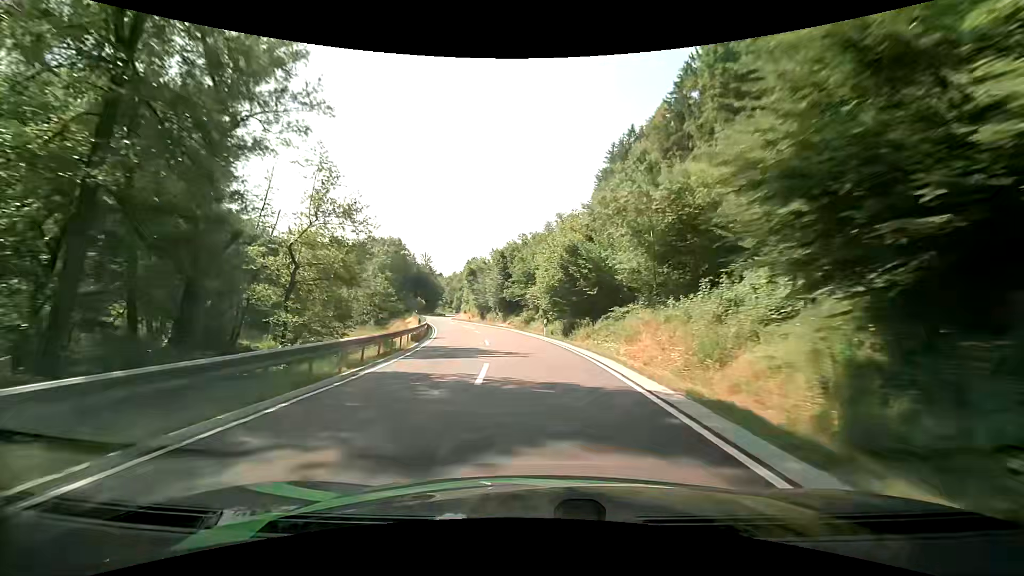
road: secondary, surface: asphalt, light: Day
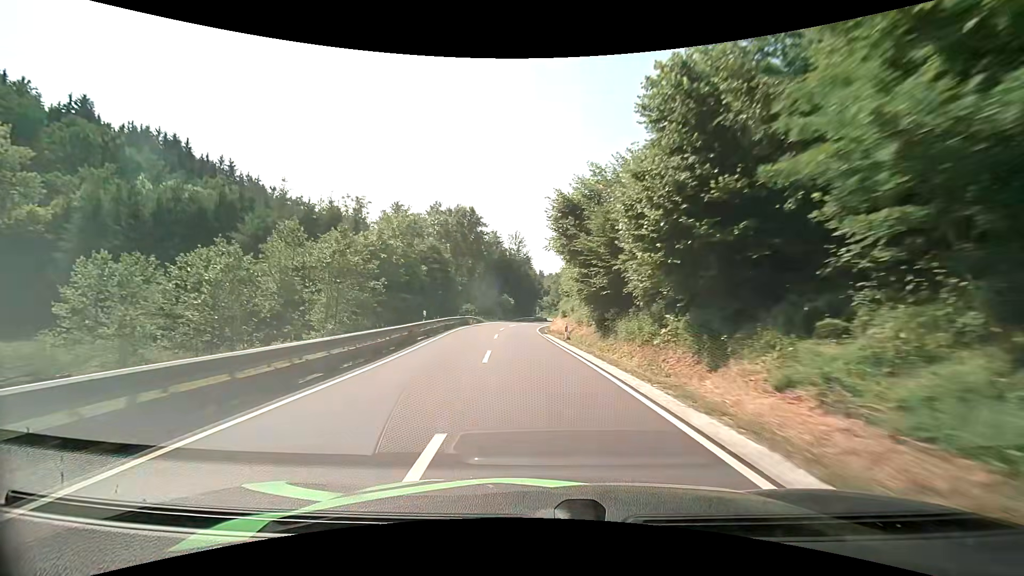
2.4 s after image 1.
(-4.7, +44.1) m; -13°
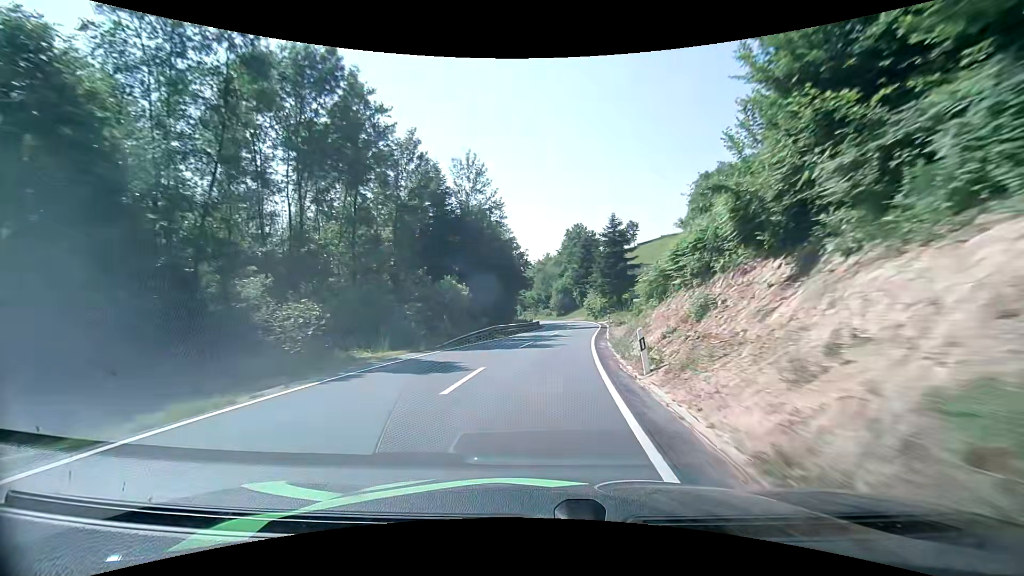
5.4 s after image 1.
(-1.2, +53.3) m; +2°
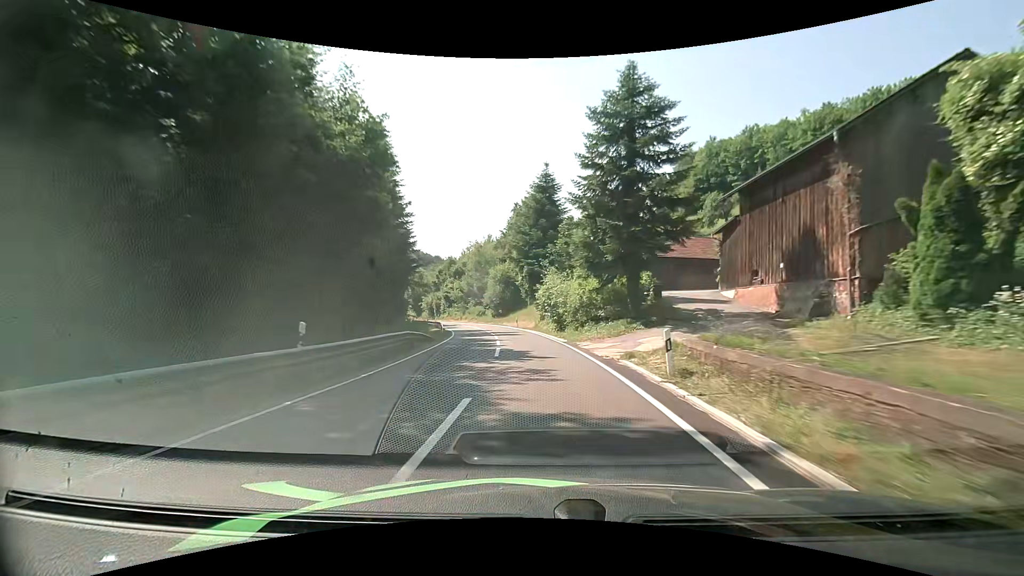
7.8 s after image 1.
(+2.7, +40.1) m; +6°
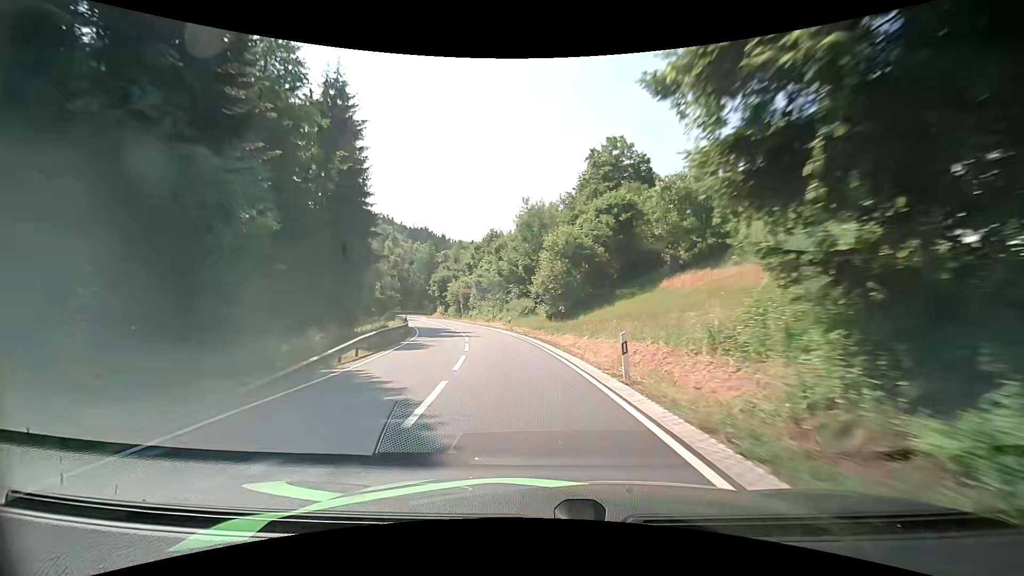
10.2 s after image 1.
(-2.3, +40.2) m; -7°
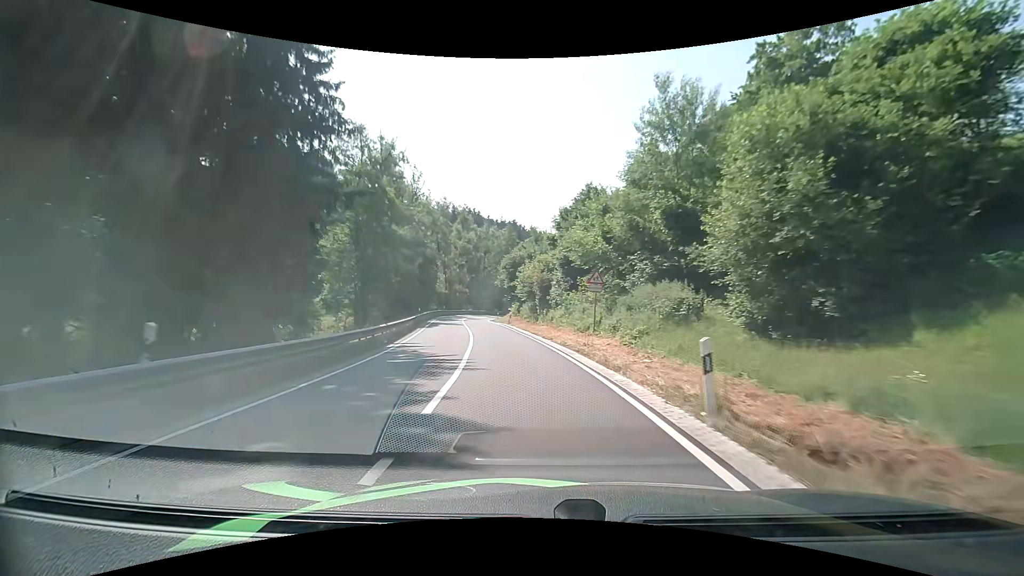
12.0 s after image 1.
(-2.7, +29.5) m; -11°
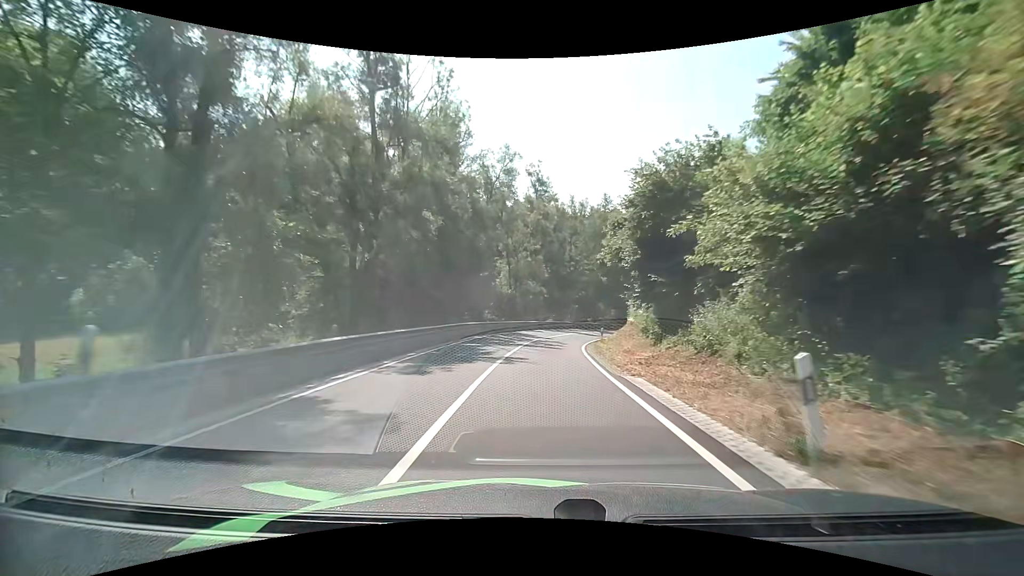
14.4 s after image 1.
(-3.7, +35.9) m; -10°
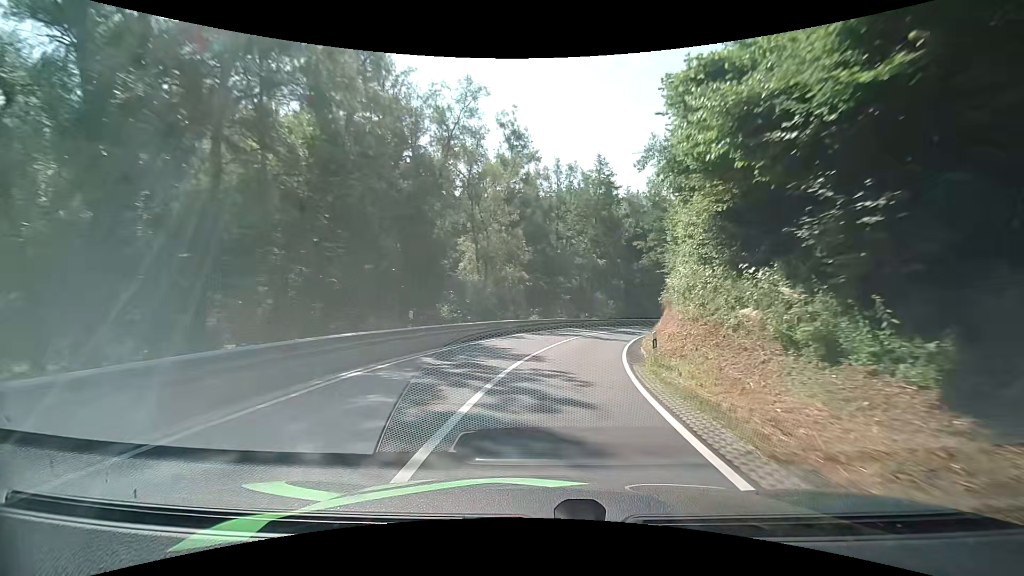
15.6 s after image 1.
(0.0, +17.2) m; +1°
(0, +10) (+2, +20) (+4, +30) (+7, +39) (+11, +48) (+15, +57) (+21, +66) (+27, +74) (+33, +81) (+39, +89) m
